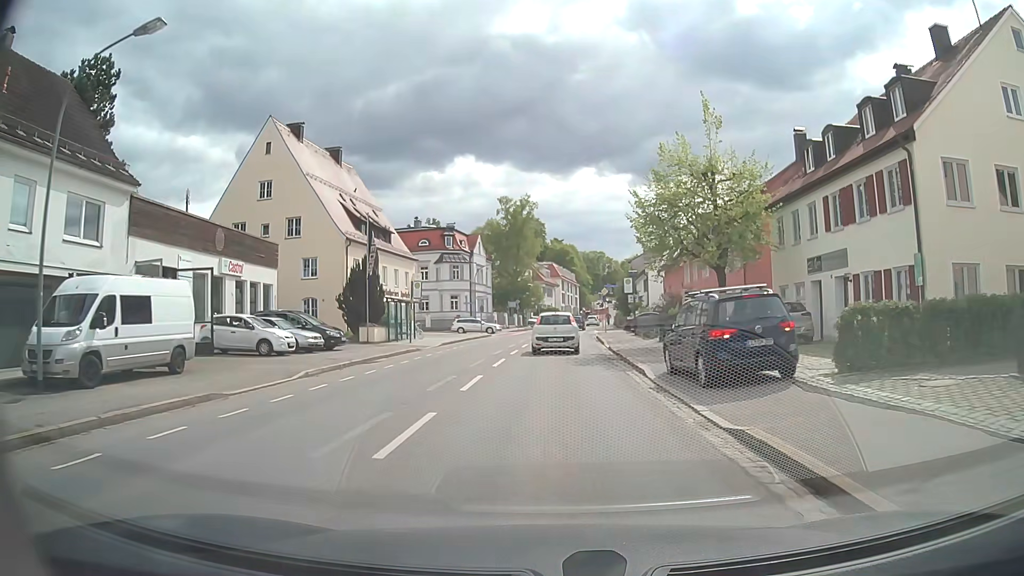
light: Day
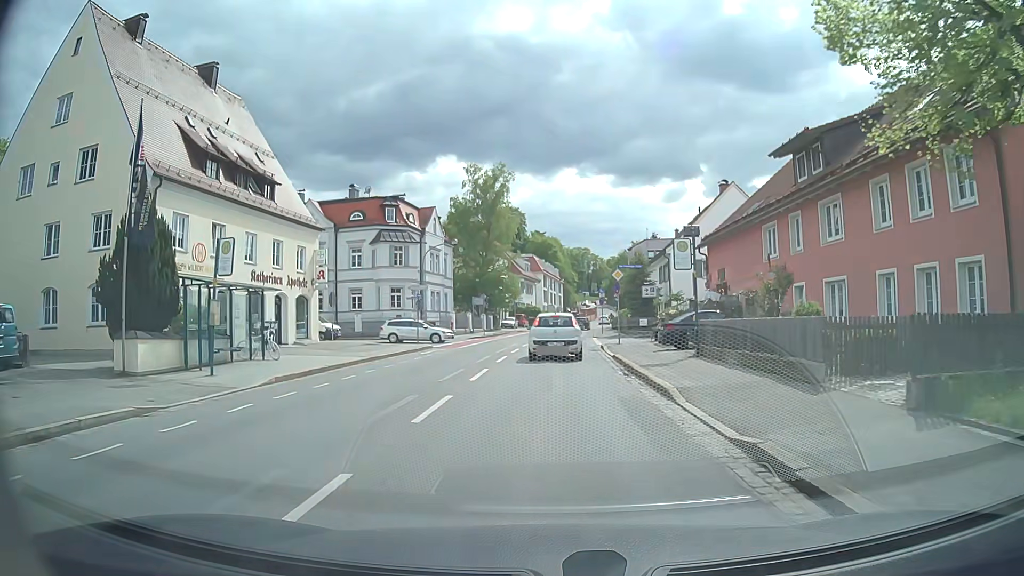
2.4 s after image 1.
(+0.1, +21.2) m; 0°
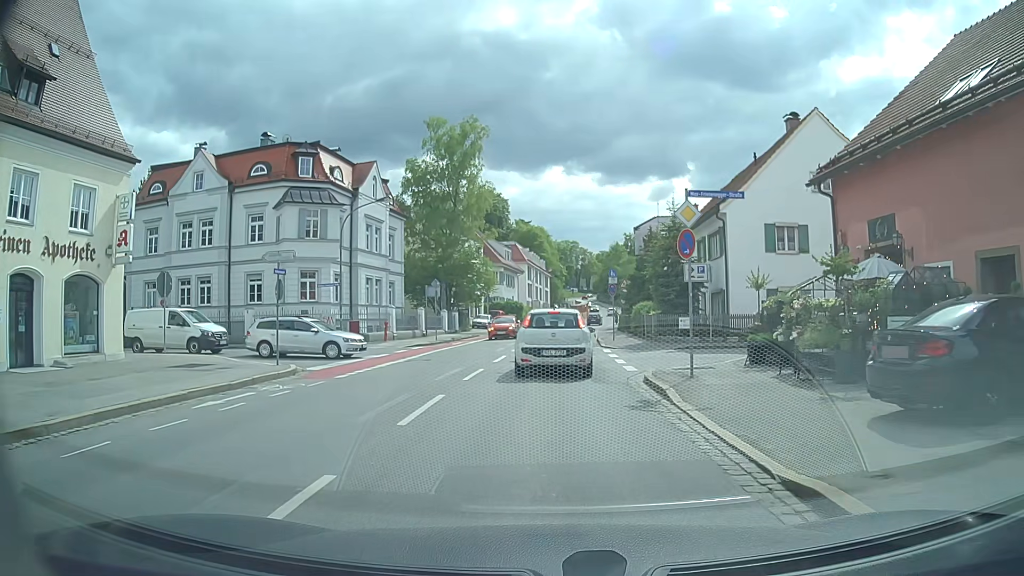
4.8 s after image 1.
(+0.4, +17.9) m; +2°
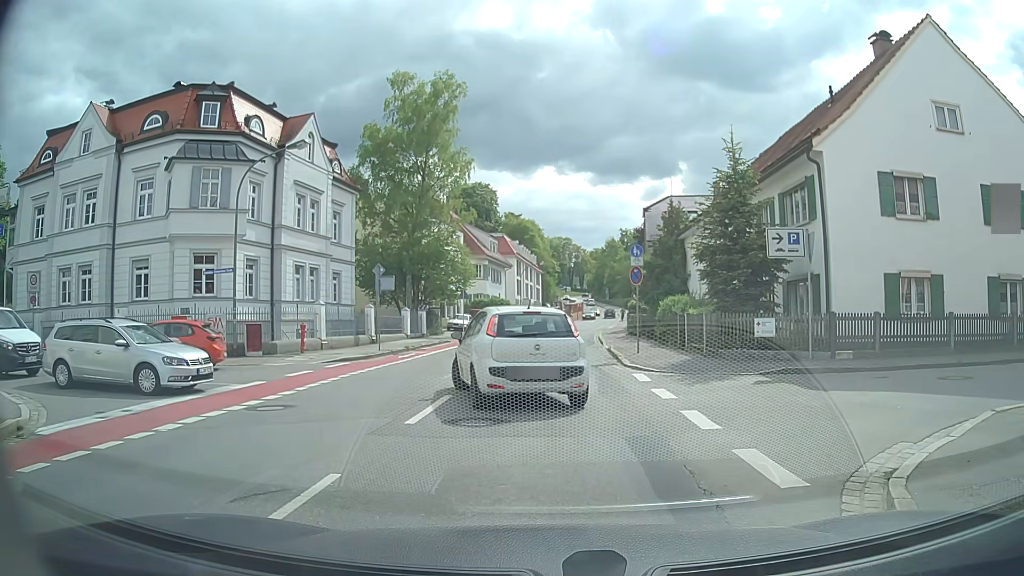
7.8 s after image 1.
(0.0, +11.0) m; -1°
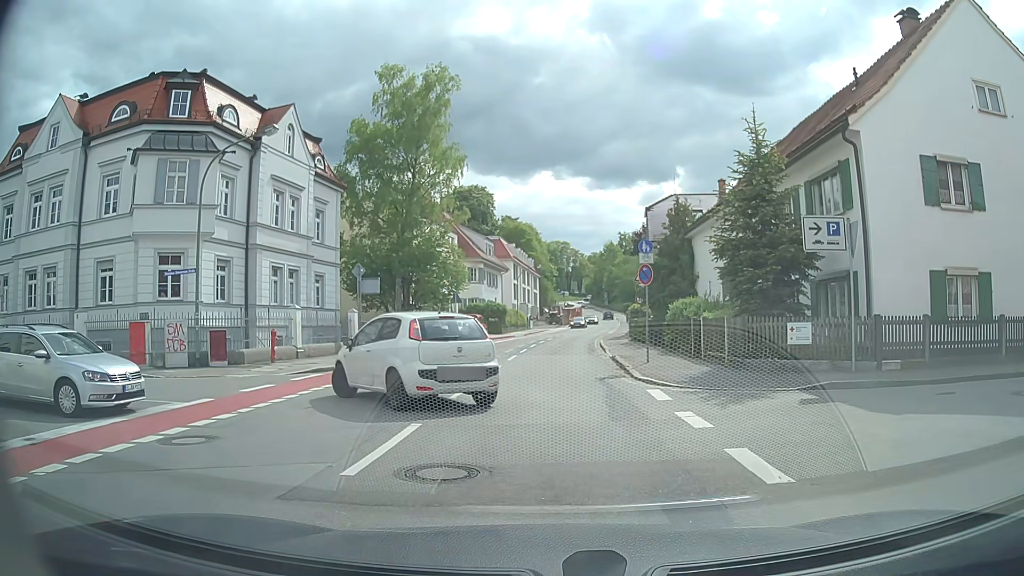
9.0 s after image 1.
(+0.1, +2.8) m; +2°
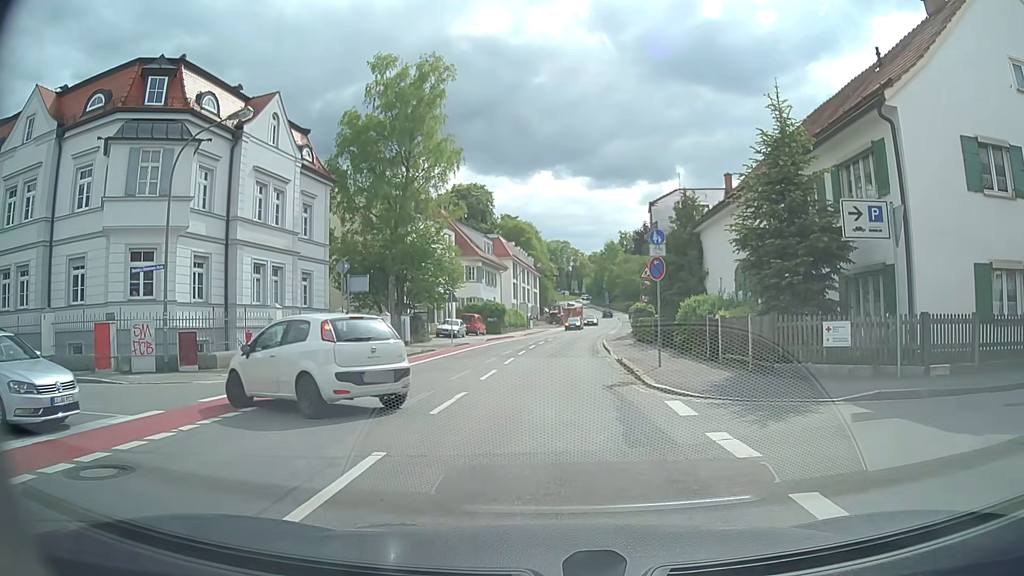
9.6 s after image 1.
(0.0, +2.1) m; 0°
